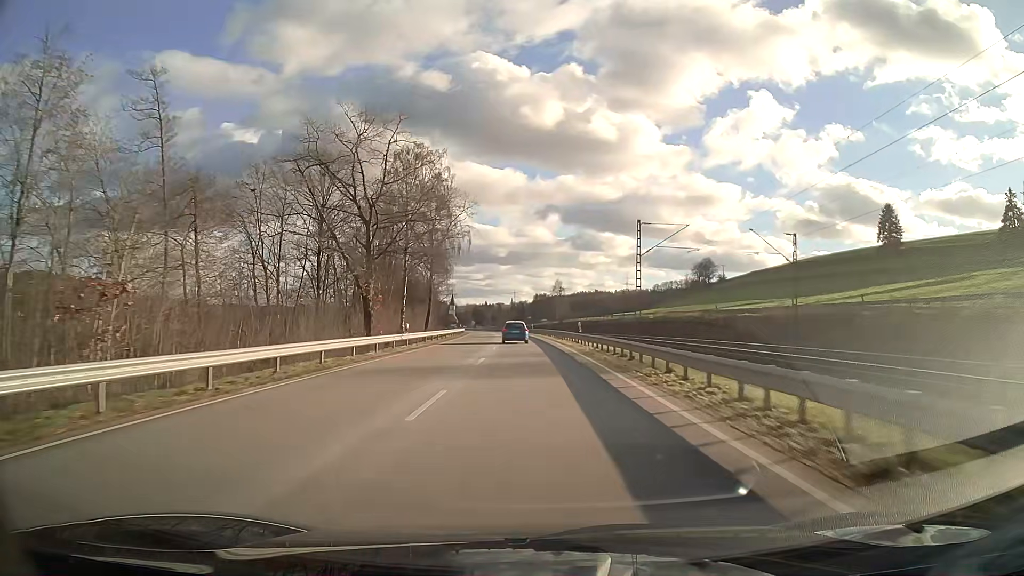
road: primary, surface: asphalt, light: Day
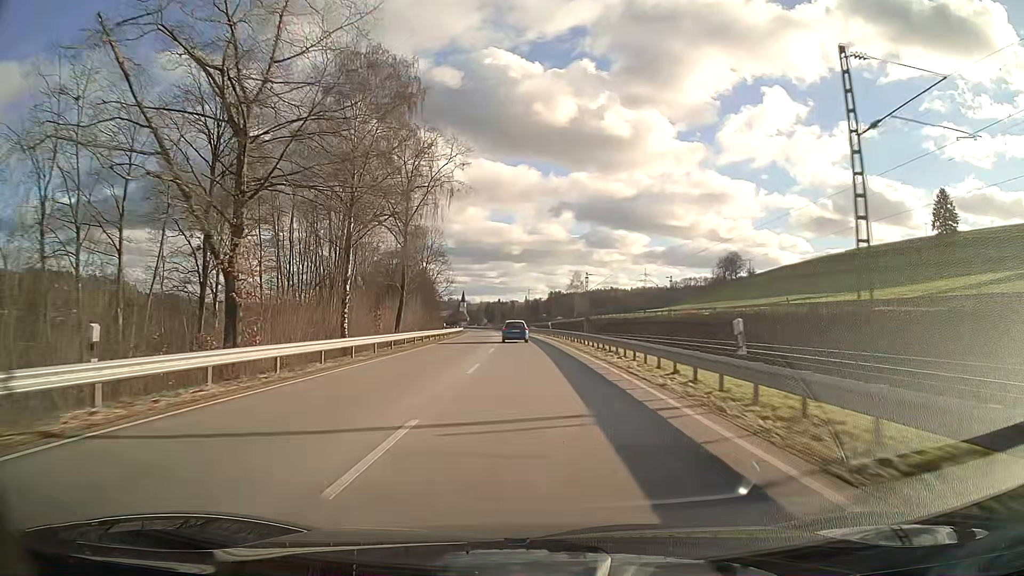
(-0.3, +28.6) m; -1°
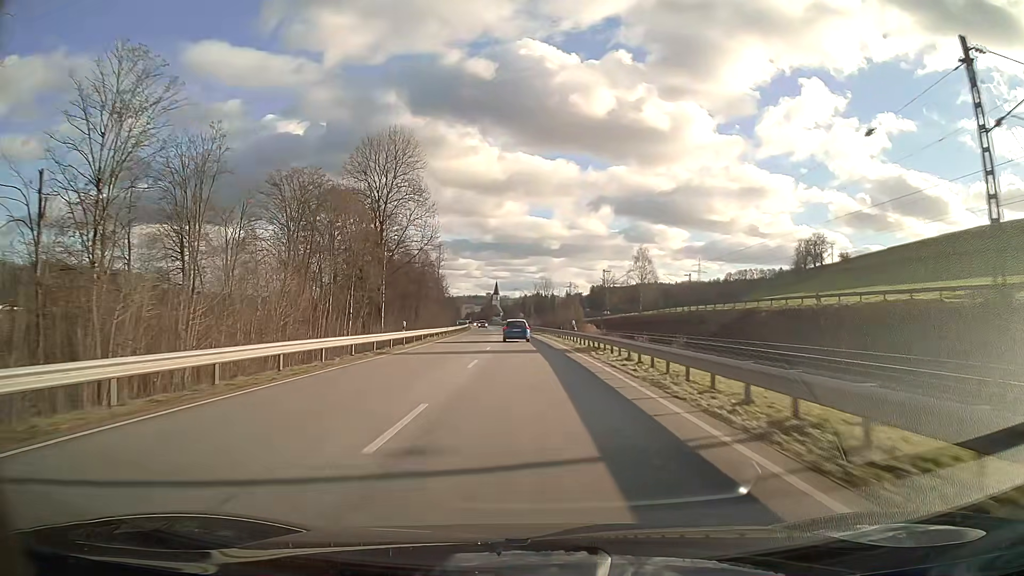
(-2.1, +72.2) m; -3°
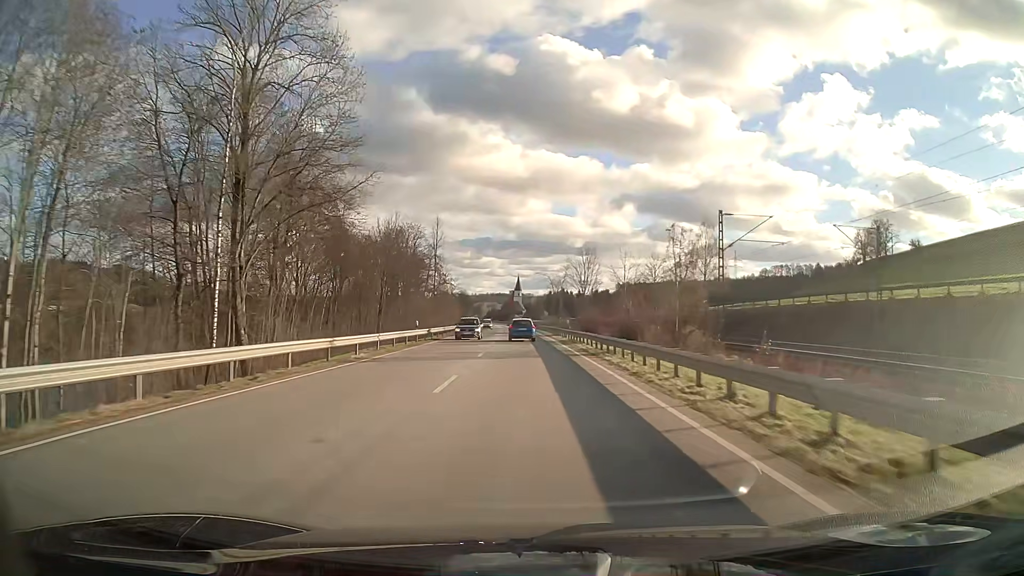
(-0.8, +43.6) m; -2°
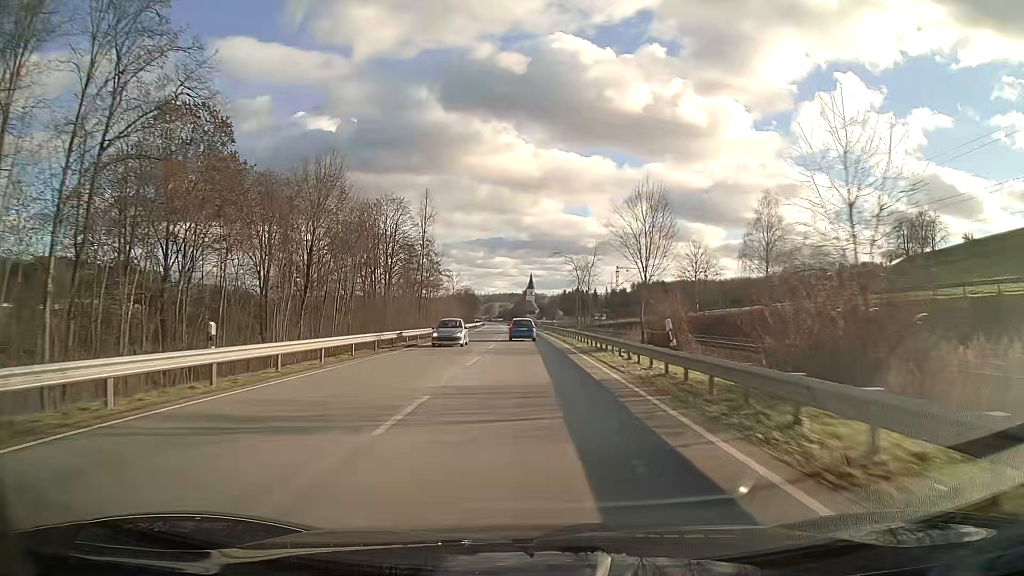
(-0.2, +29.1) m; -1°
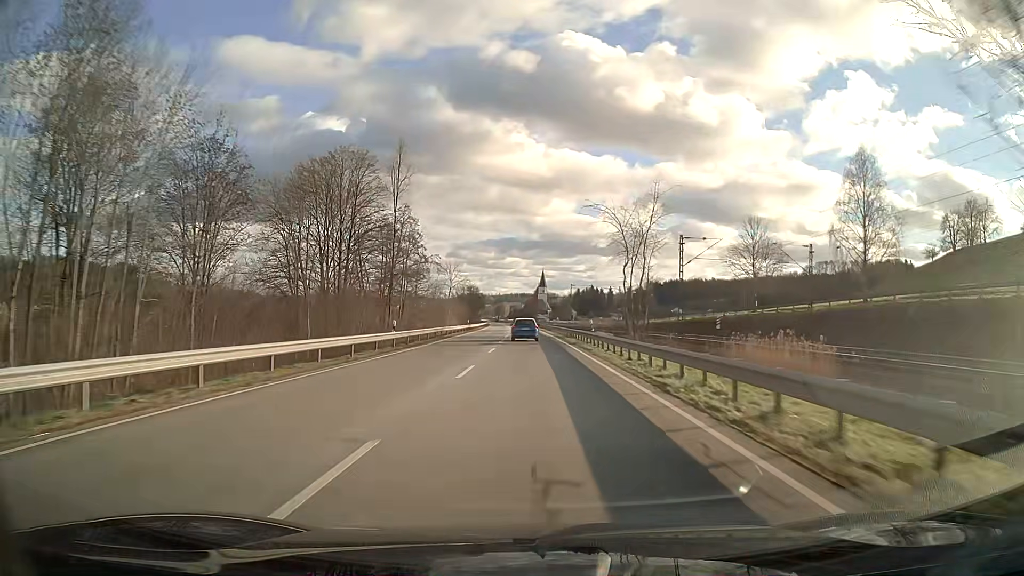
(-0.3, +29.2) m; -1°
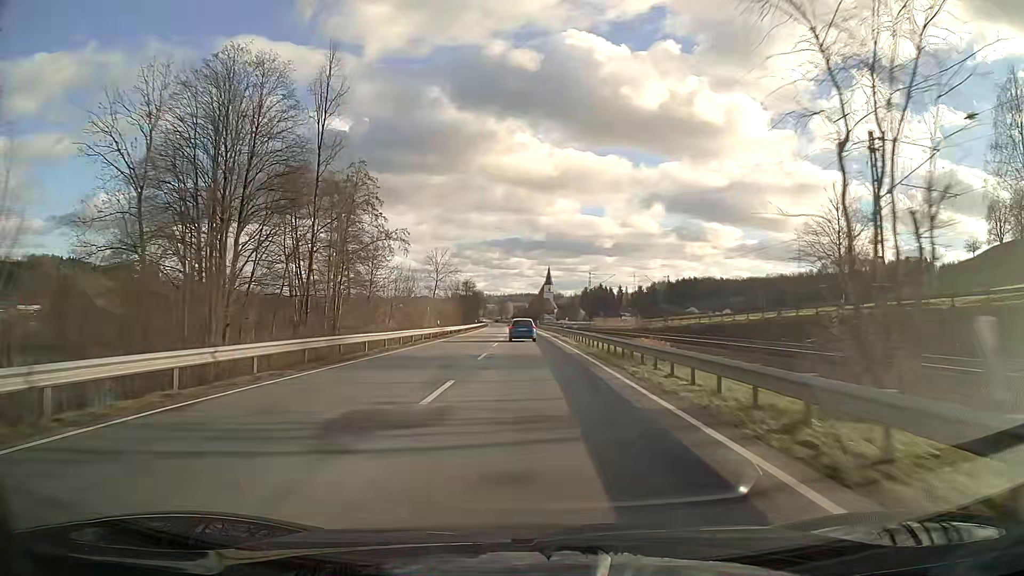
(-0.1, +29.2) m; 0°
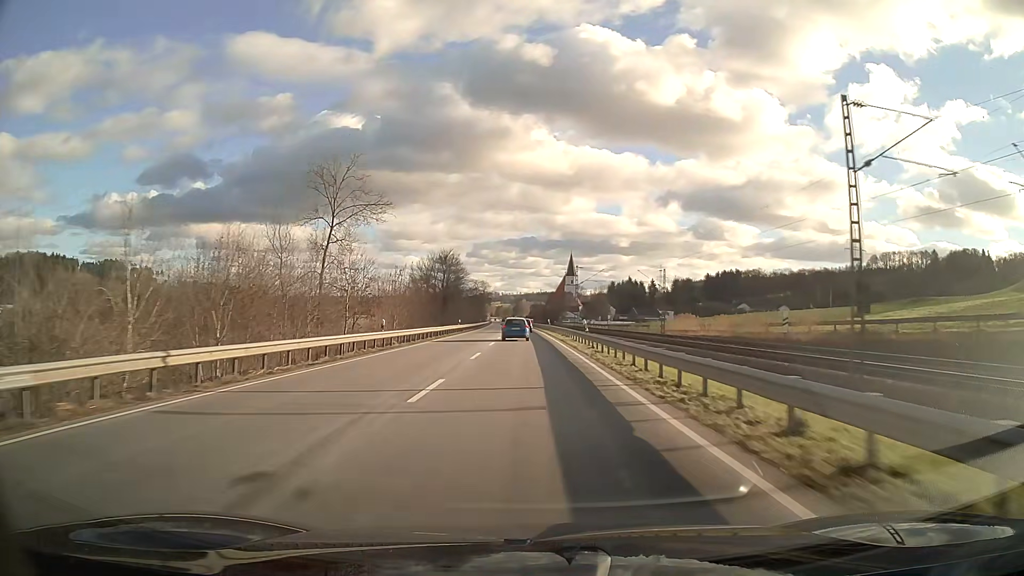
(-1.0, +72.5) m; -2°
(0, +10) (0, +20) (0, +30) (0, +40) (0, +50) (-1, +60) (-1, +70) (-1, +80) (-2, +90) (-2, +100) m
